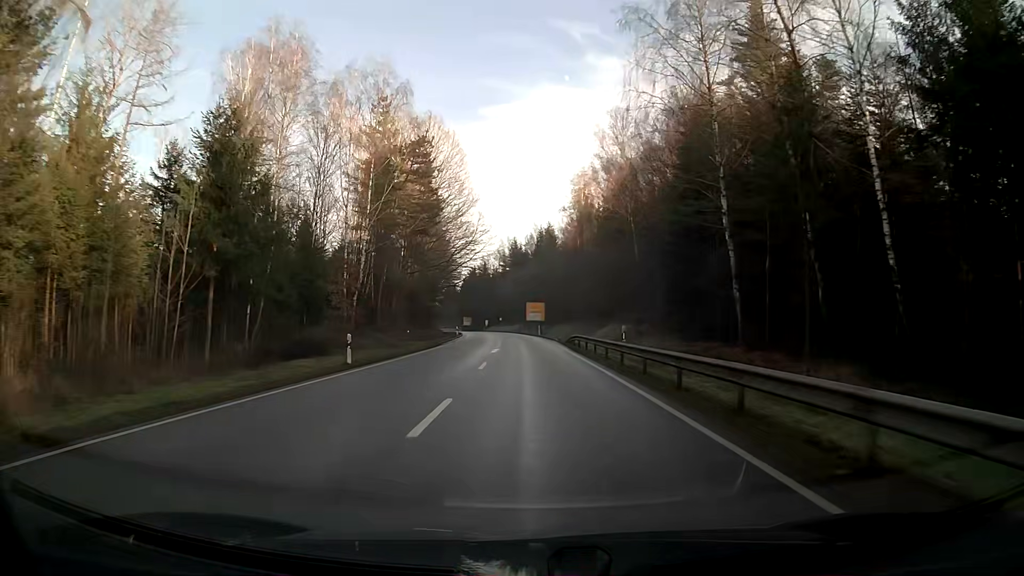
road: primary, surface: asphalt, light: Day
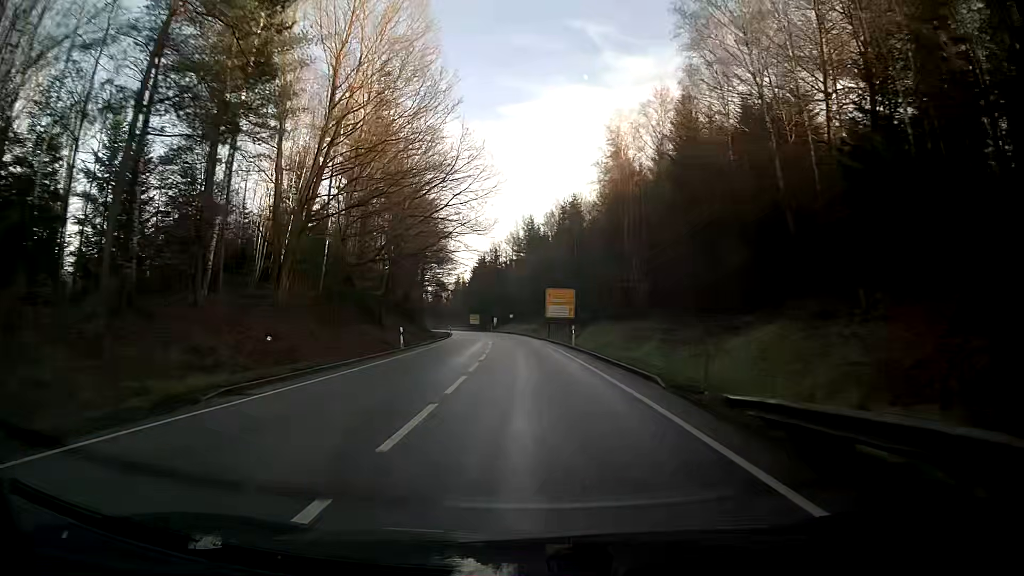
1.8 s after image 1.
(-0.6, +37.7) m; -2°
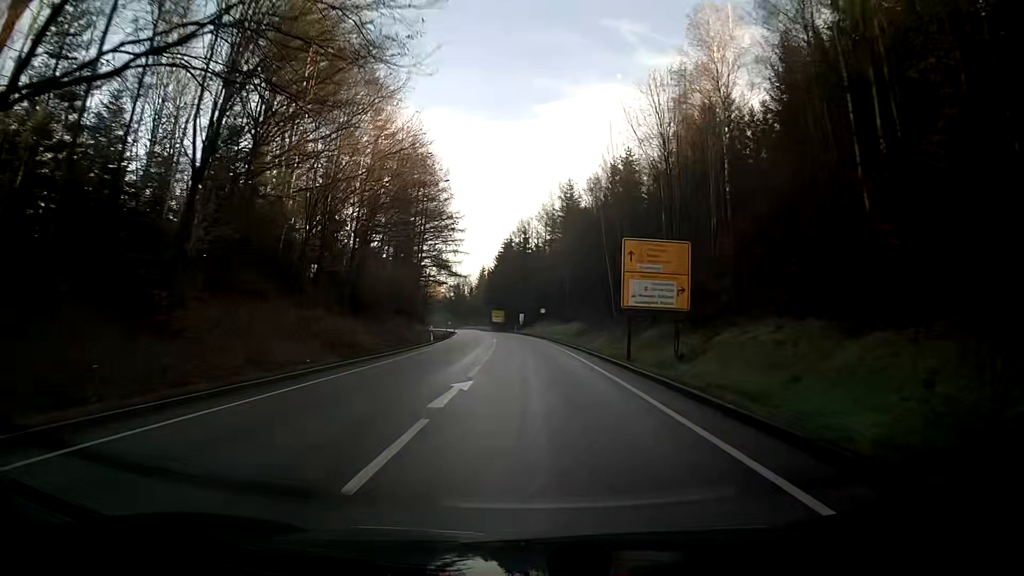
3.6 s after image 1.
(-0.8, +37.7) m; -3°
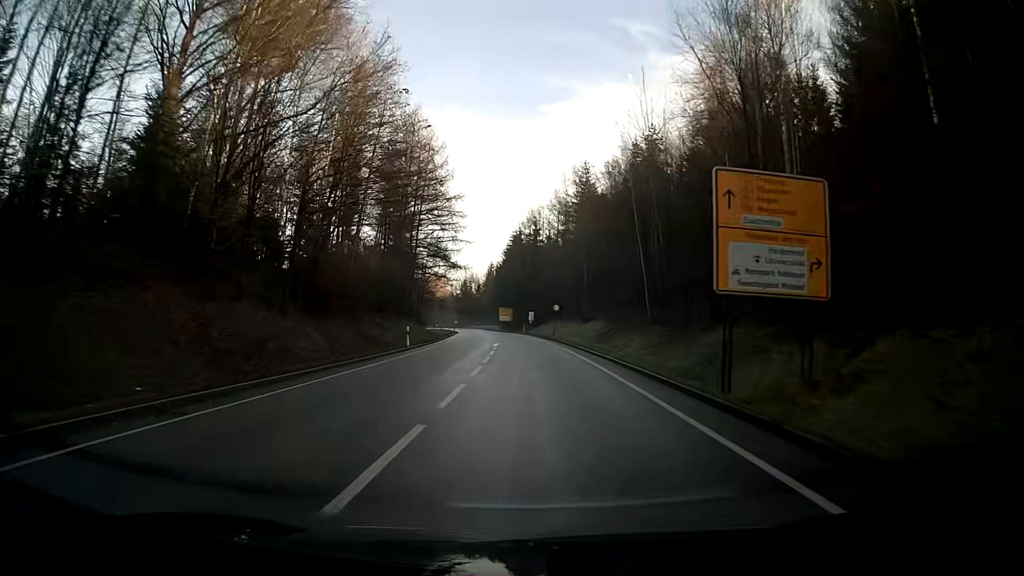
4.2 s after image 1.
(-0.1, +12.6) m; -1°
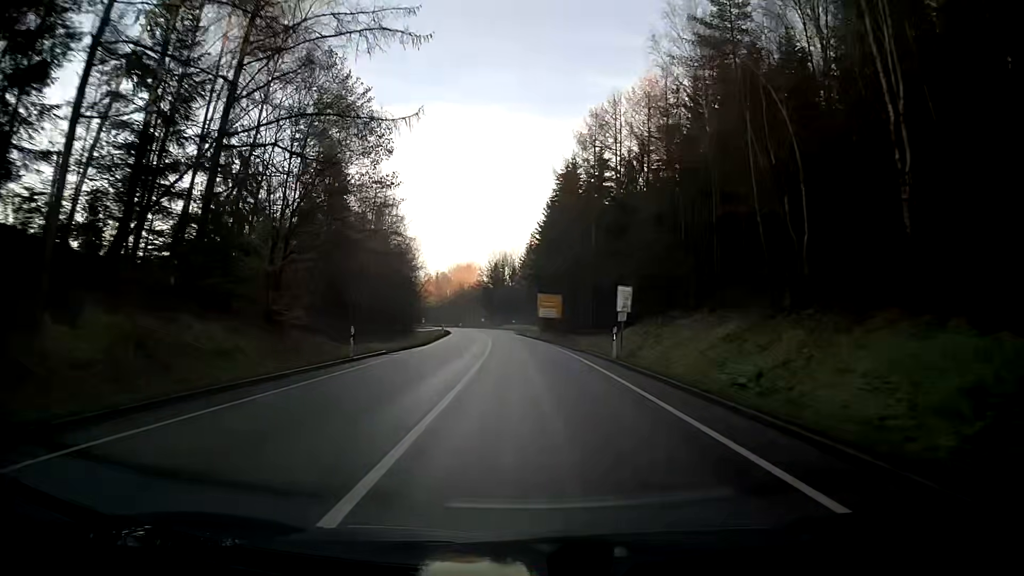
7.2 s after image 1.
(-2.3, +62.7) m; -4°
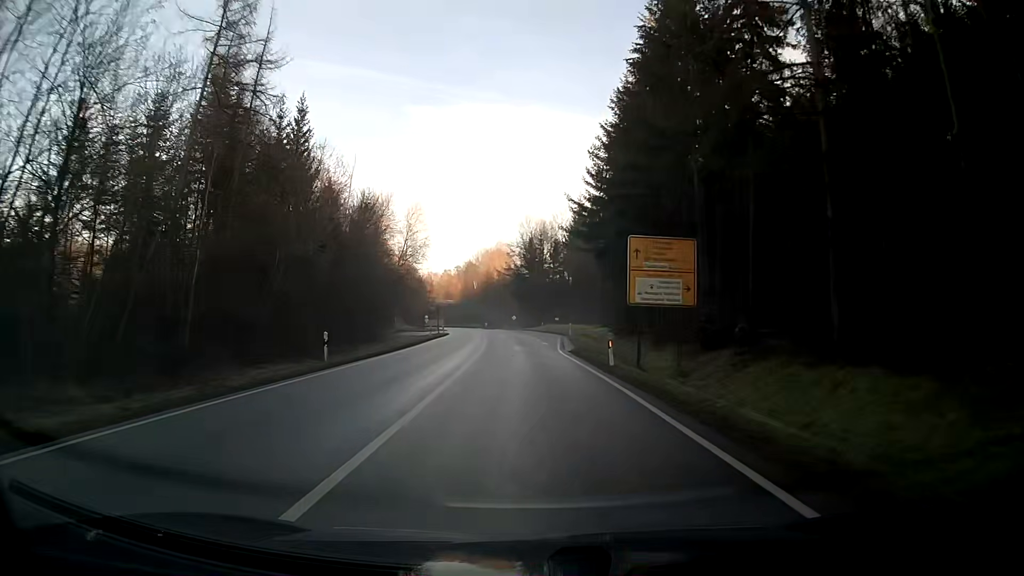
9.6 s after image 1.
(-1.4, +50.2) m; -3°
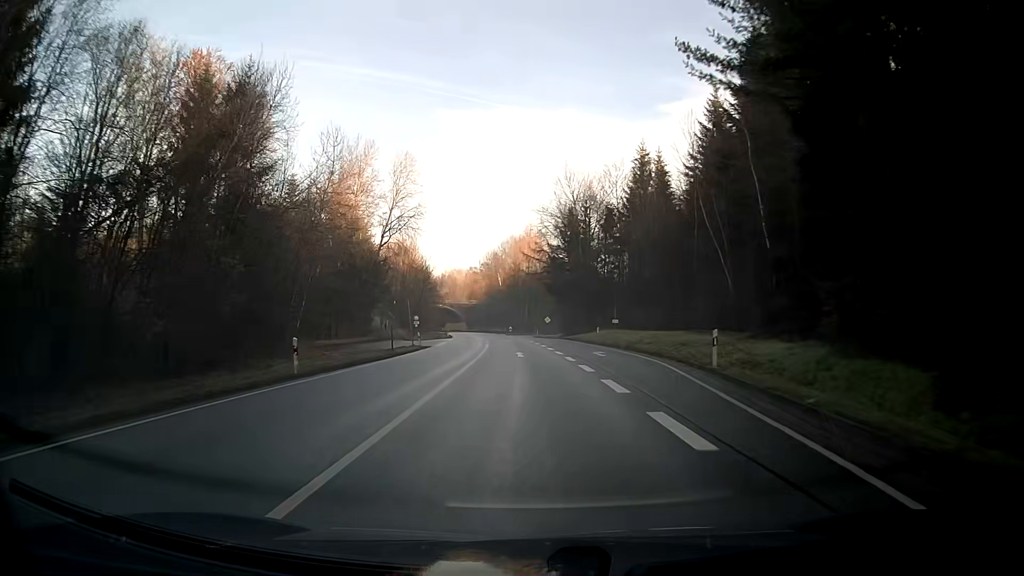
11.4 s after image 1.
(-0.9, +37.7) m; -3°
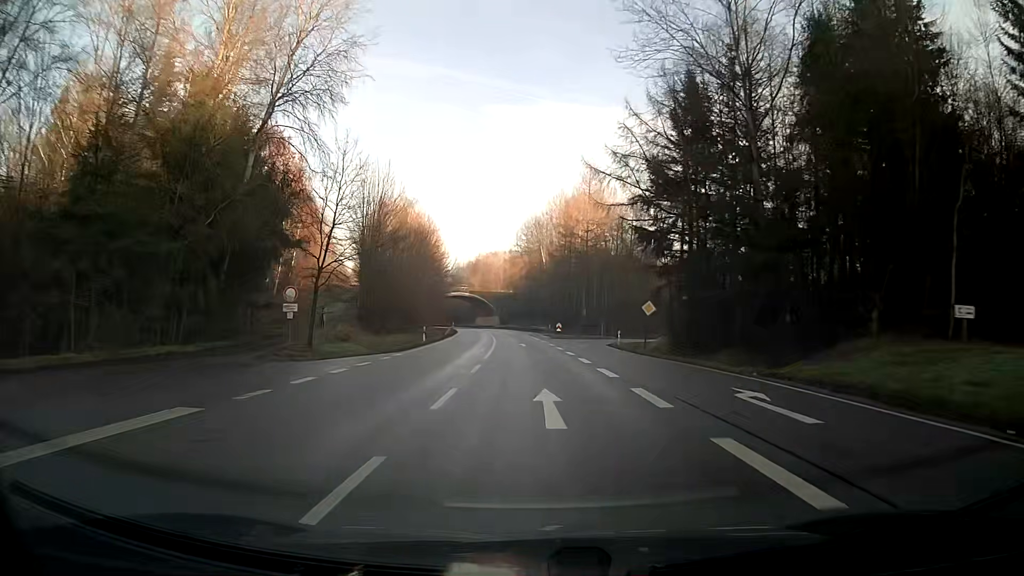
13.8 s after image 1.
(-1.7, +50.2) m; -4°
